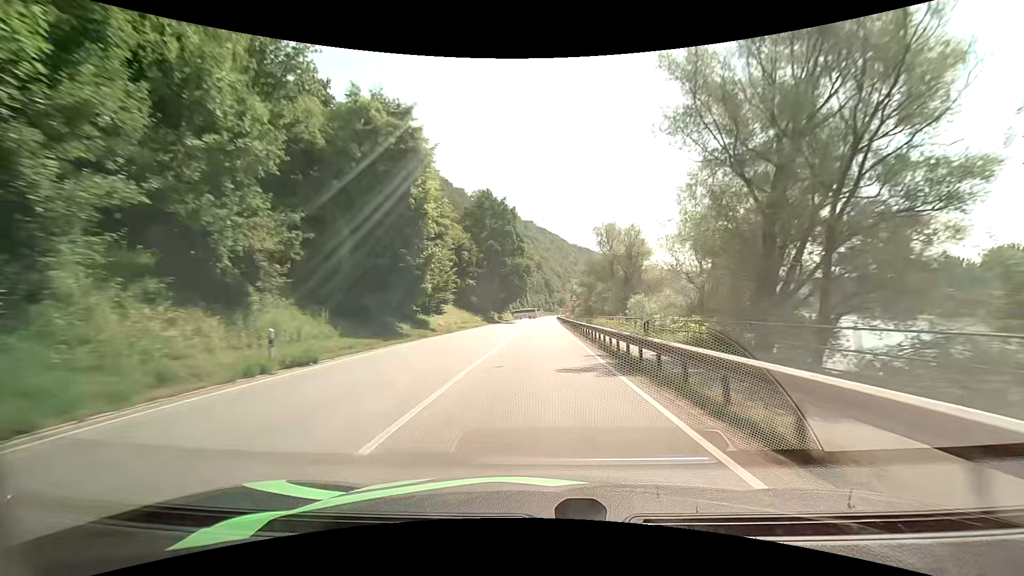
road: primary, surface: asphalt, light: Day
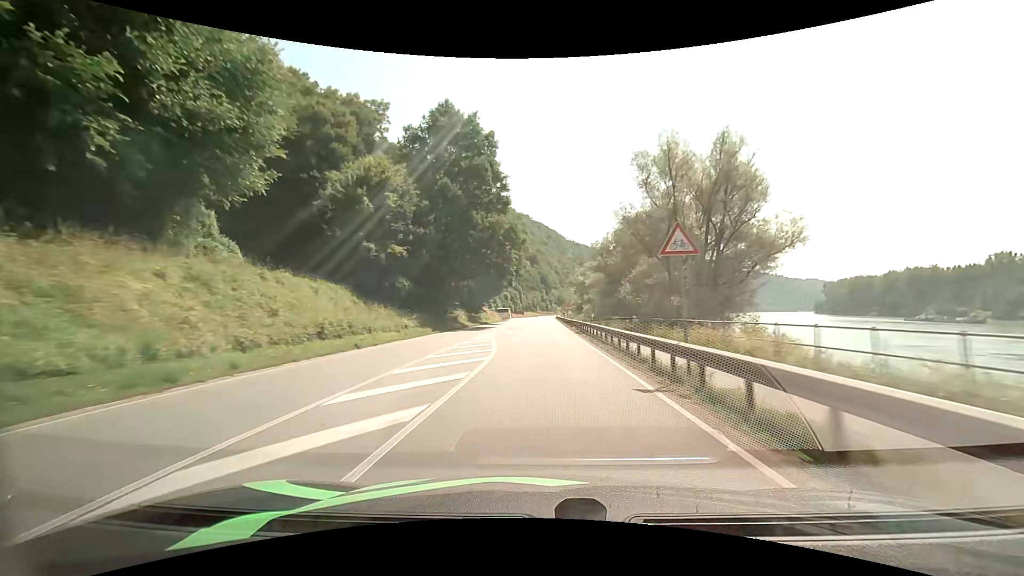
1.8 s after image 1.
(+0.3, +36.6) m; +1°
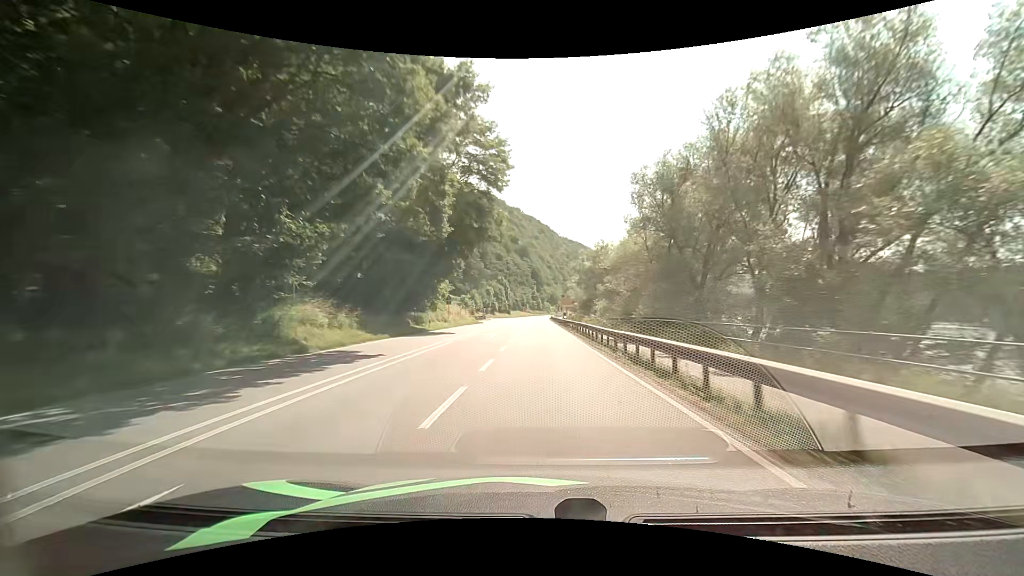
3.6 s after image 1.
(+0.3, +36.2) m; +1°
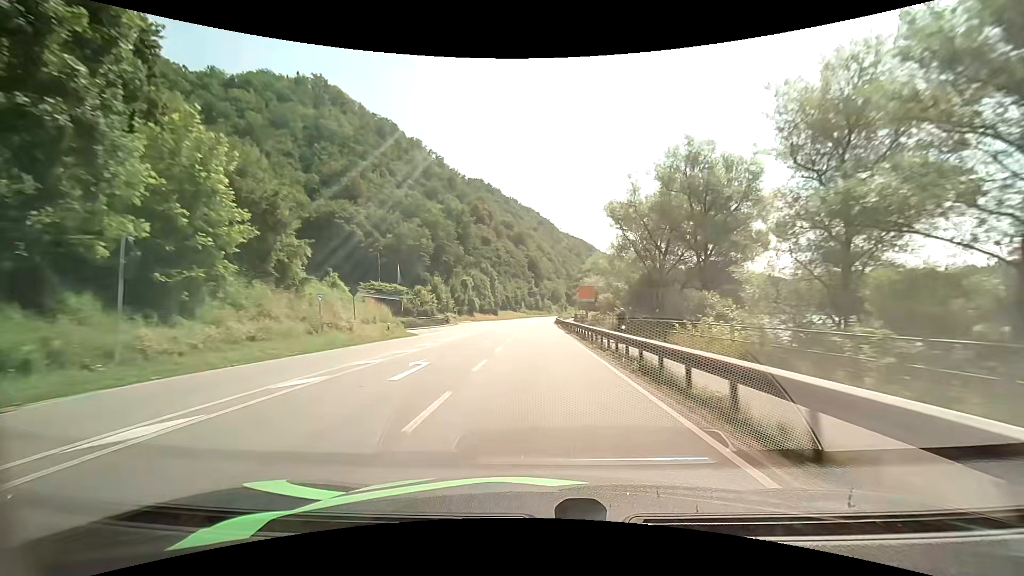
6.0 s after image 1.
(+0.4, +48.0) m; 0°
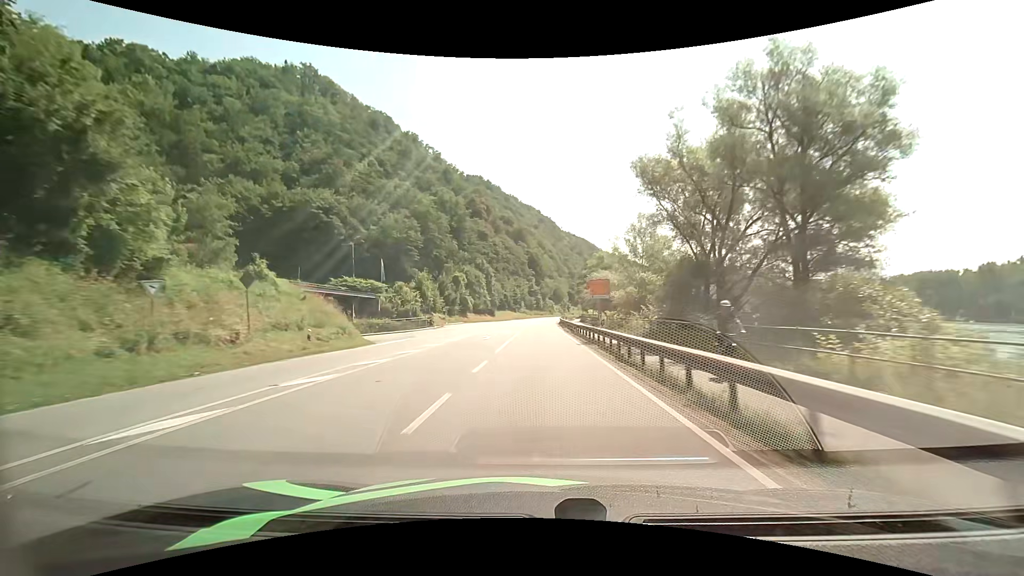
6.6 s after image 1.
(0.0, +12.1) m; 0°
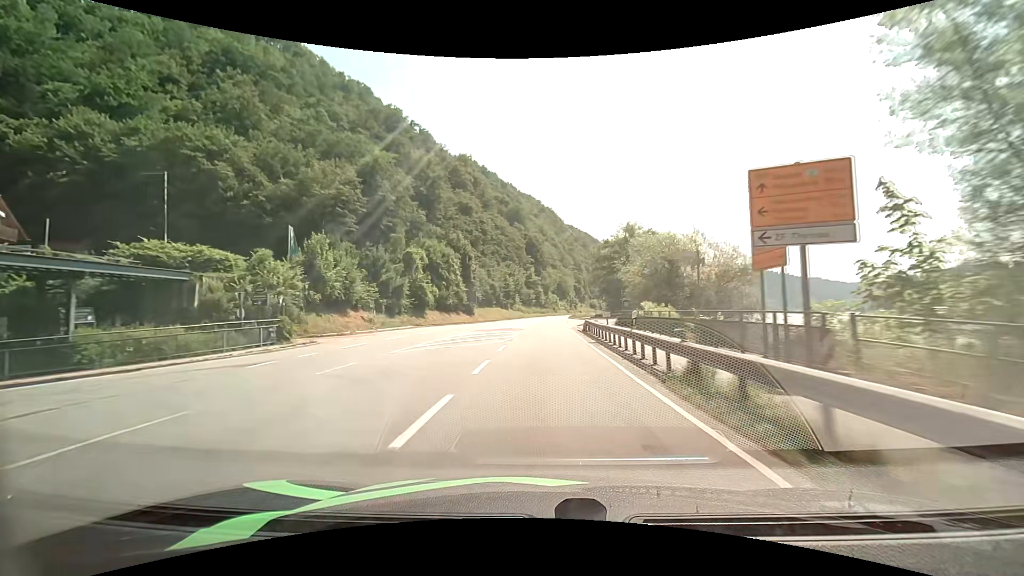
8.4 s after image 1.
(+0.1, +36.2) m; 0°
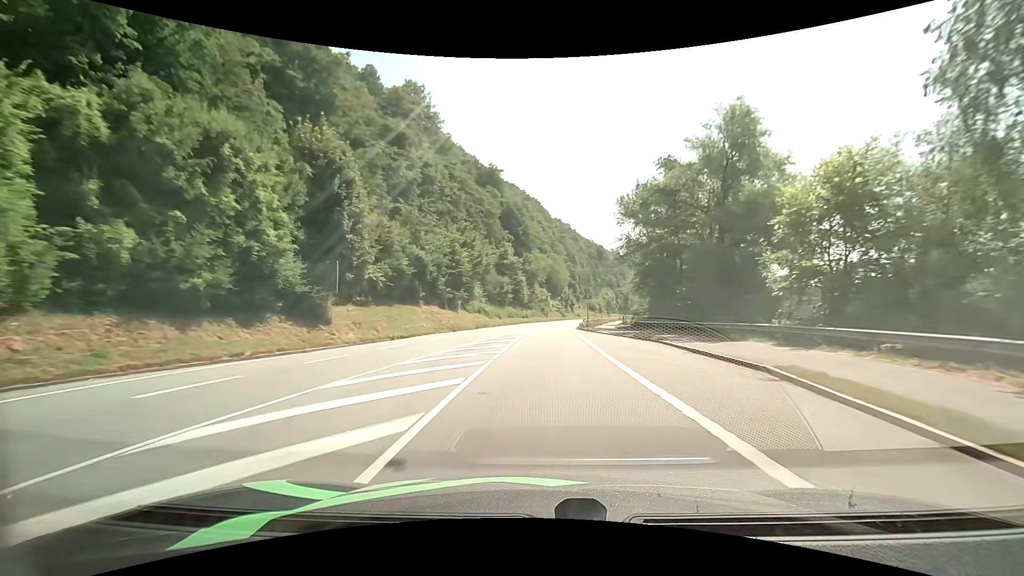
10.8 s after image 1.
(+0.6, +48.1) m; +2°
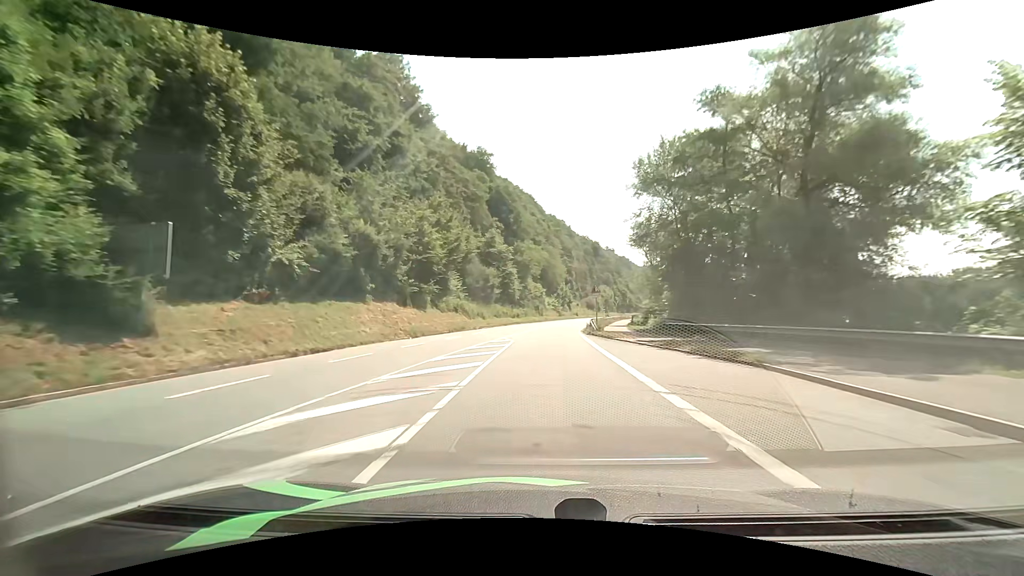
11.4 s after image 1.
(+0.1, +11.9) m; +1°
(0, +10) (0, +20) (+1, +30) (+2, +40) (+3, +50) (+4, +60) (+6, +70) (+8, +79) (+10, +89) (+12, +99) m
